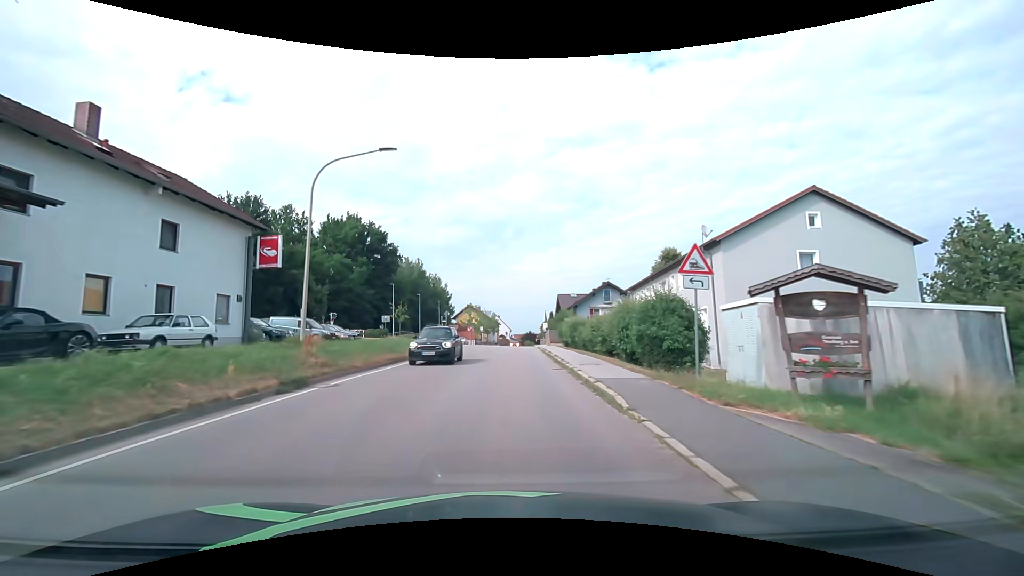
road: tertiary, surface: asphalt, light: Day
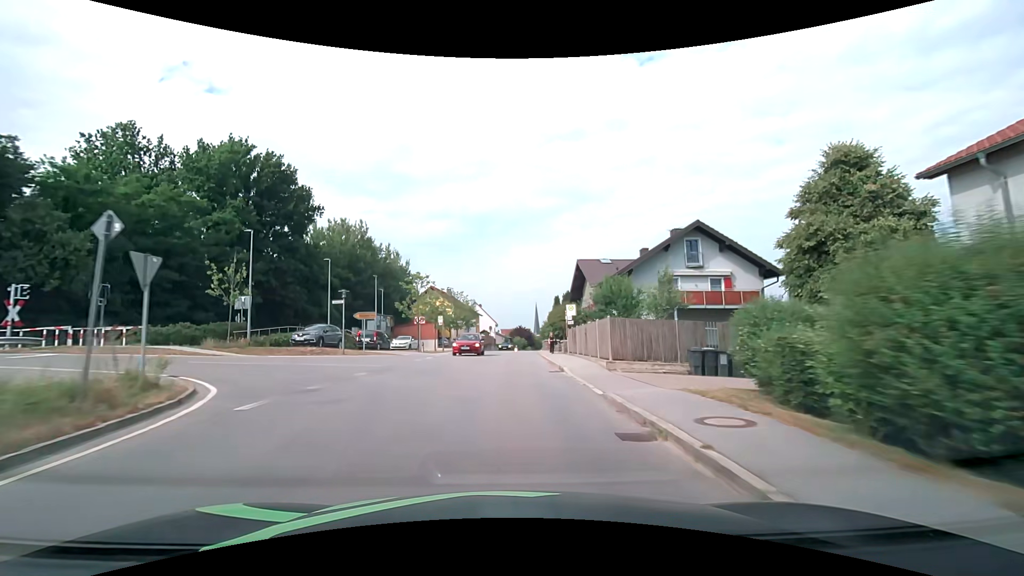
(+0.5, +37.5) m; +1°
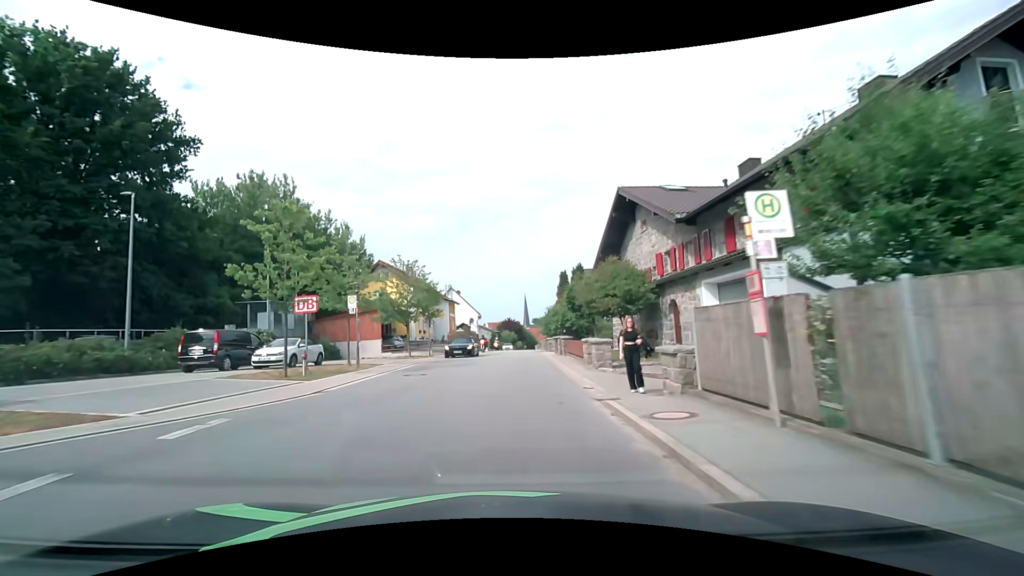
(+0.2, +22.9) m; +1°
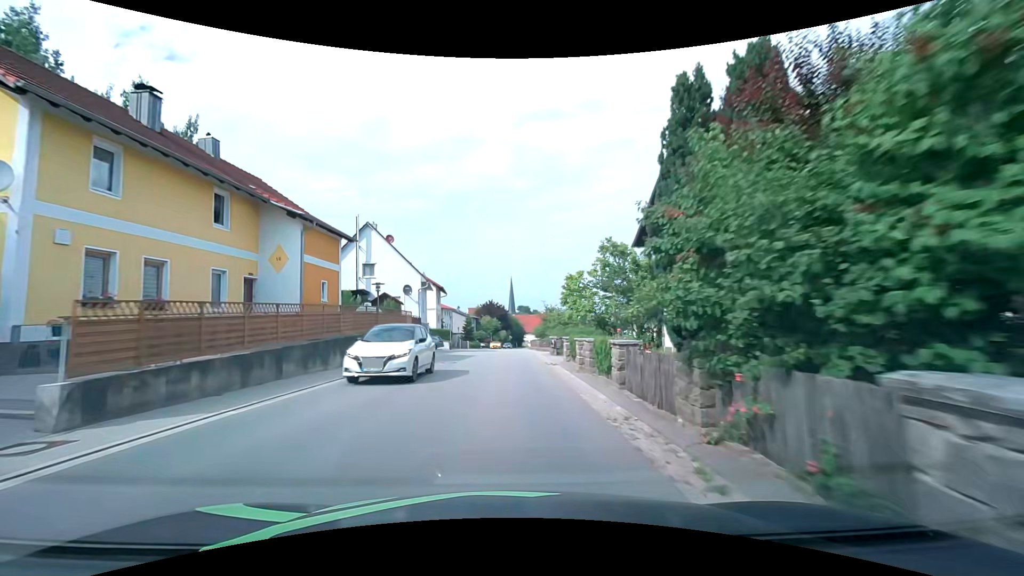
(+0.8, +38.7) m; +2°
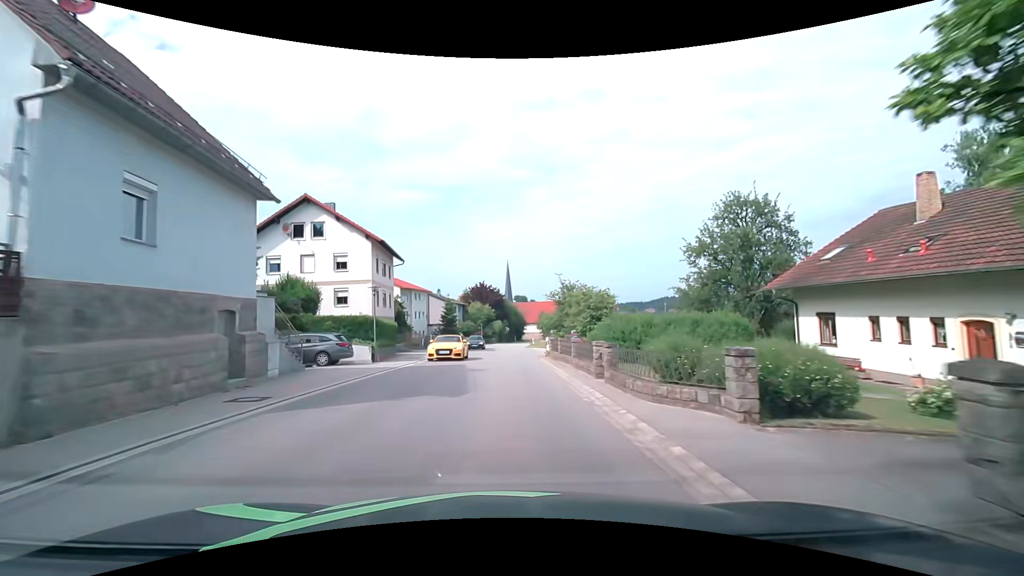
(0.0, +31.3) m; 0°
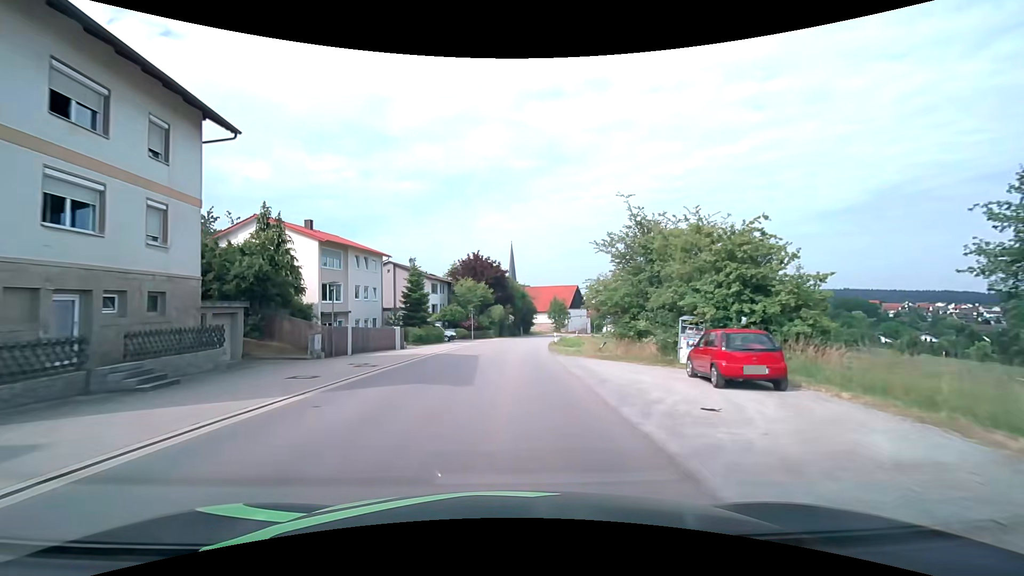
(+0.3, +31.3) m; 0°
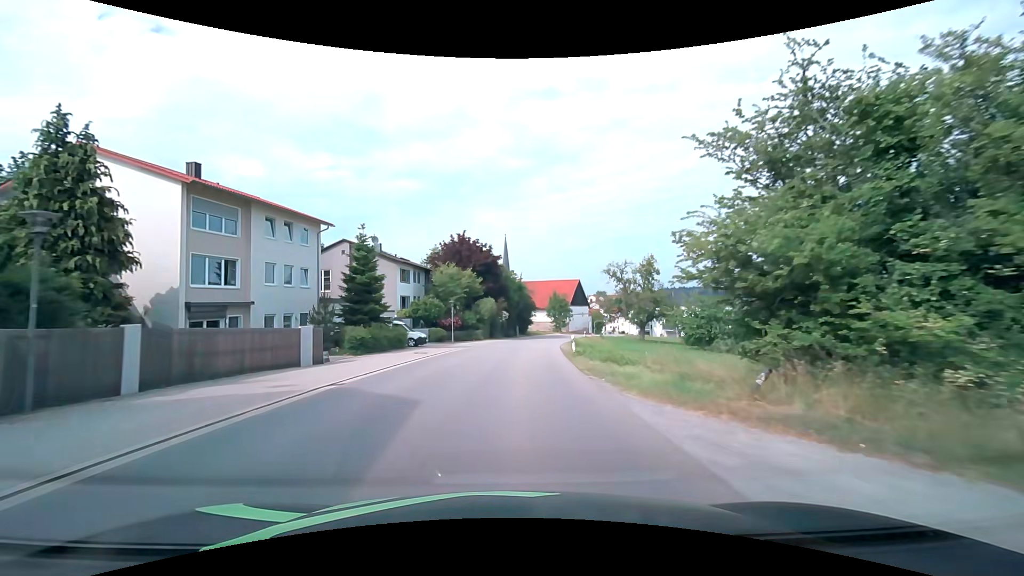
(0.0, +15.5) m; +1°
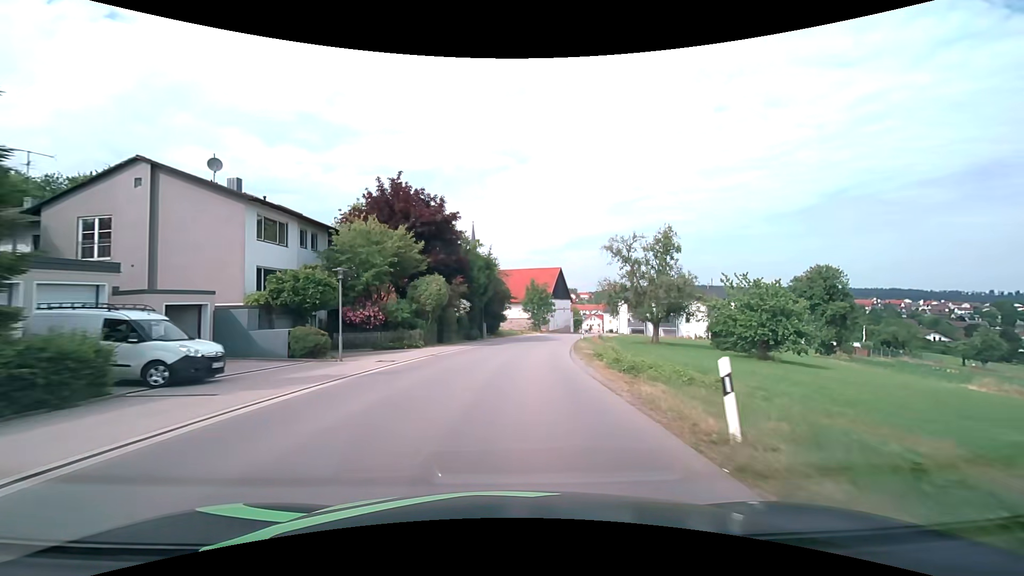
(+0.6, +23.2) m; +4°
(0, +10) (+1, +20) (+2, +30) (+3, +40) (+5, +50) (+7, +59) (+9, +69) (+12, +79) (+14, +89) (+17, +98) m
